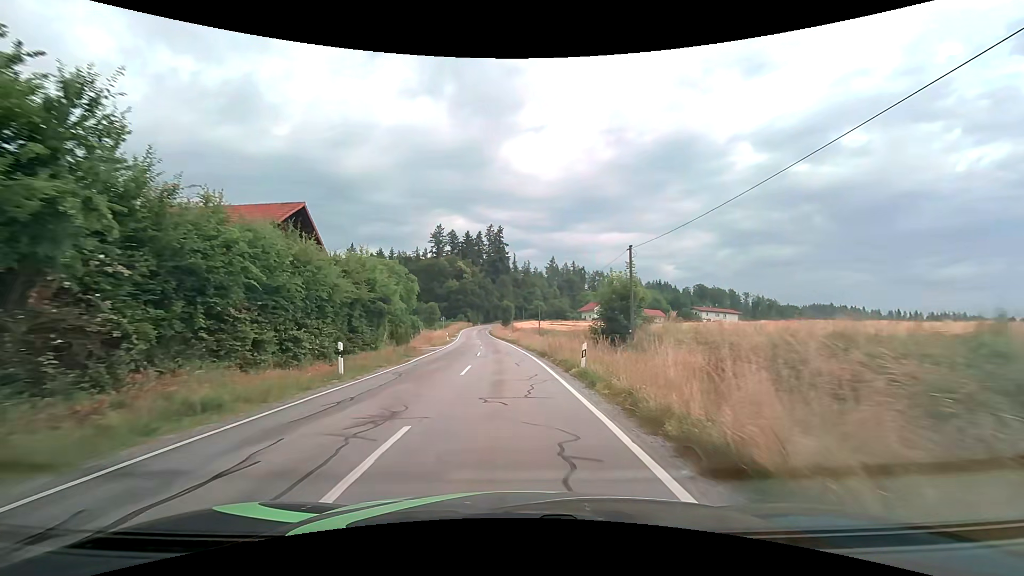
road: tertiary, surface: asphalt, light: Day
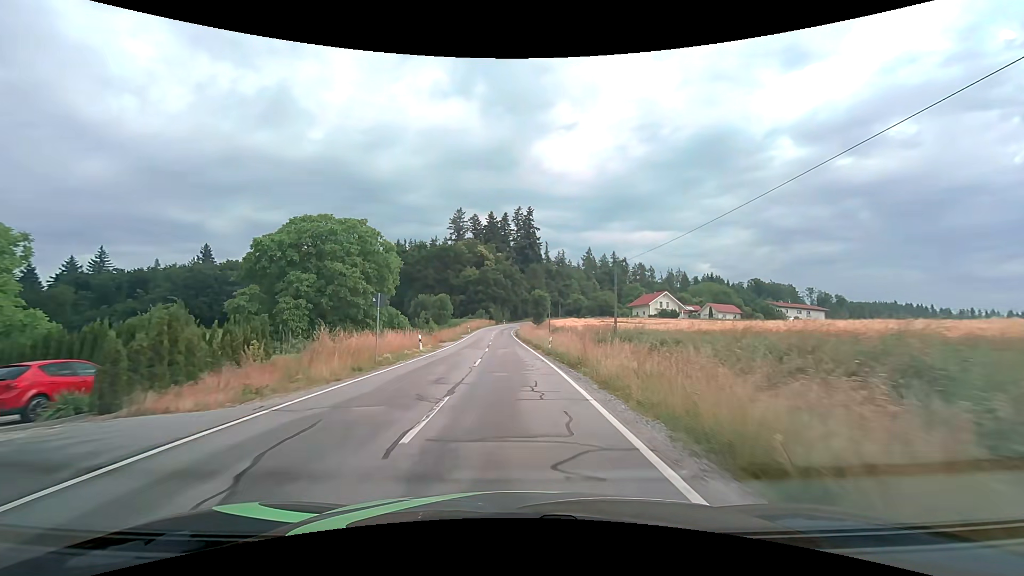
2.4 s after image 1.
(-1.1, +33.4) m; -4°
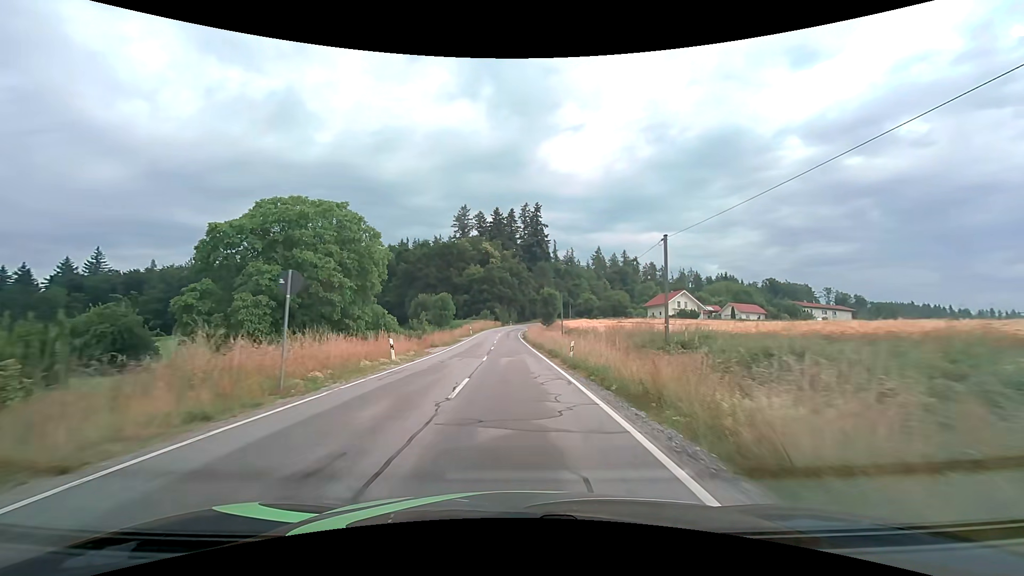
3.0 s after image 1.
(-0.1, +8.5) m; -1°
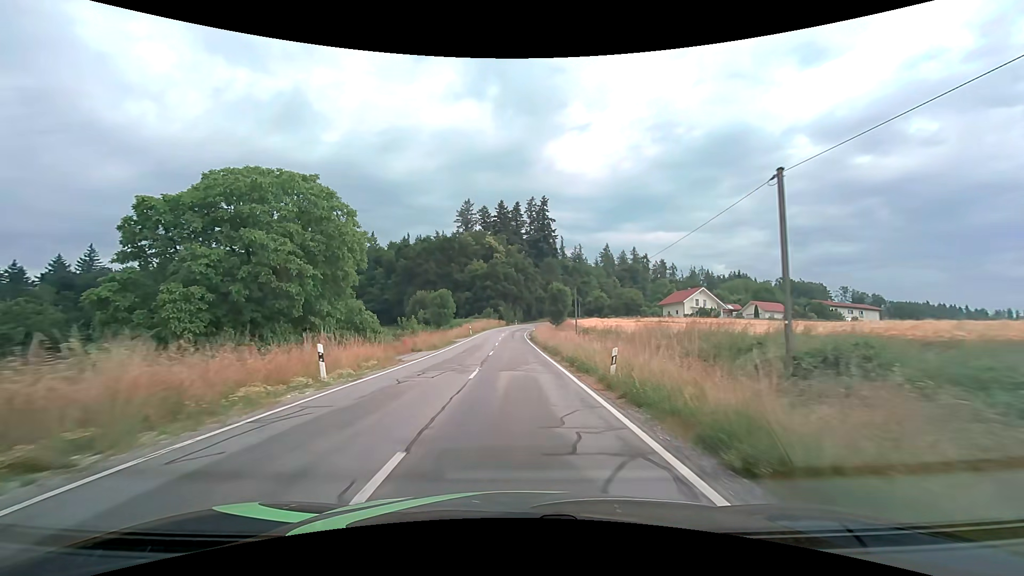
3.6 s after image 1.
(-0.1, +8.5) m; -1°
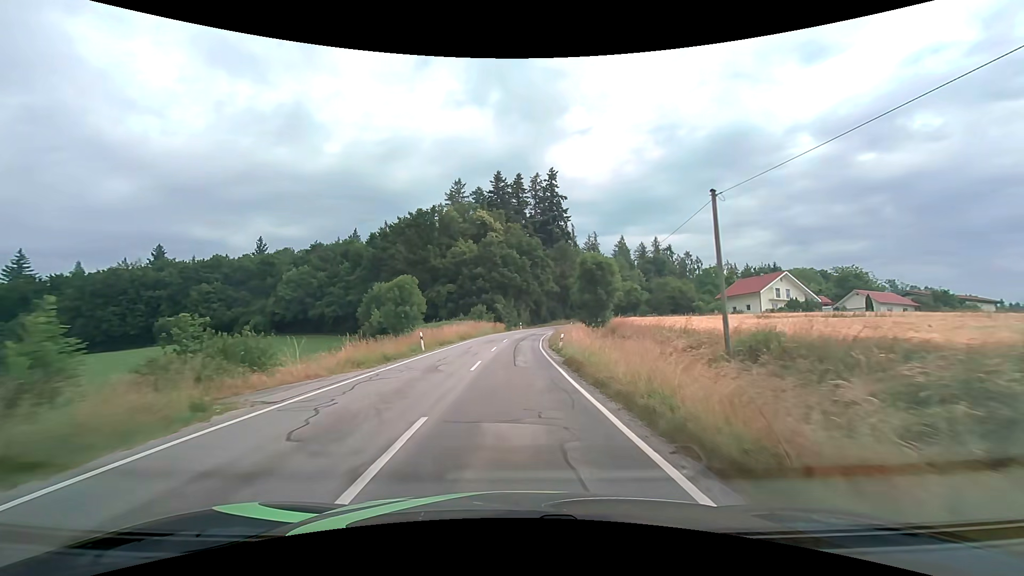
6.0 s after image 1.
(-0.3, +34.3) m; 0°
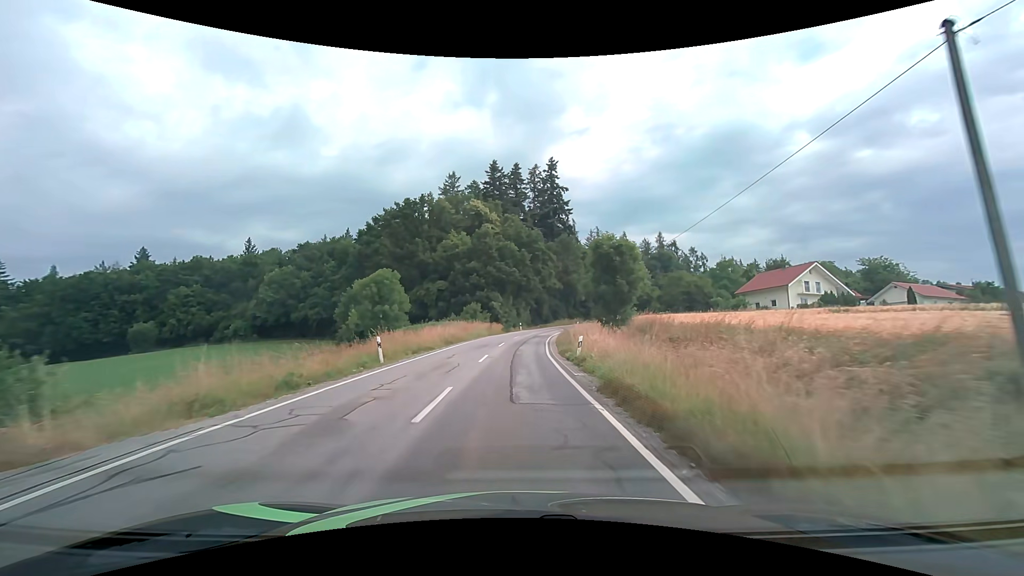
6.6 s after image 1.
(0.0, +8.6) m; 0°
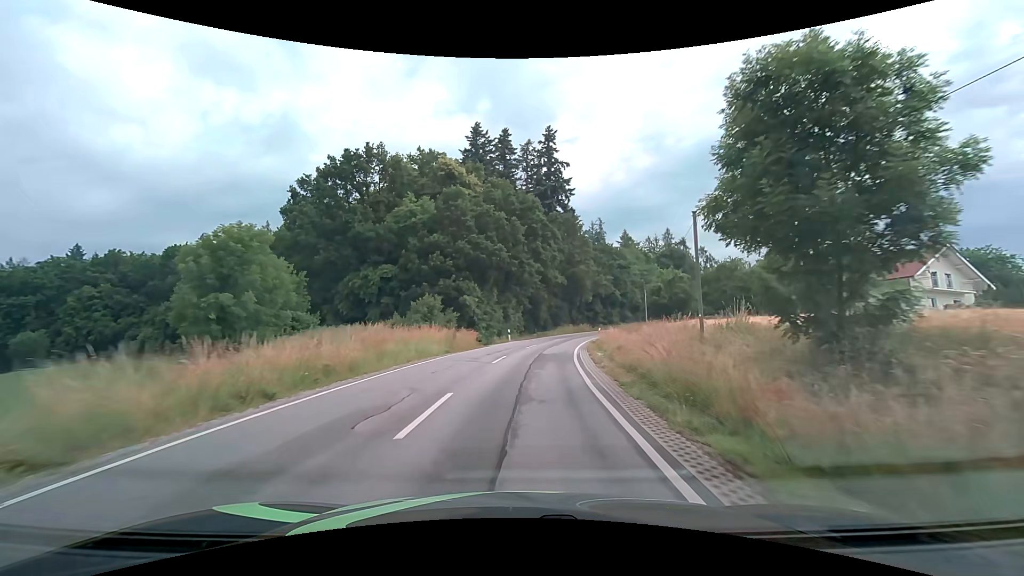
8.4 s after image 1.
(0.0, +24.7) m; +1°
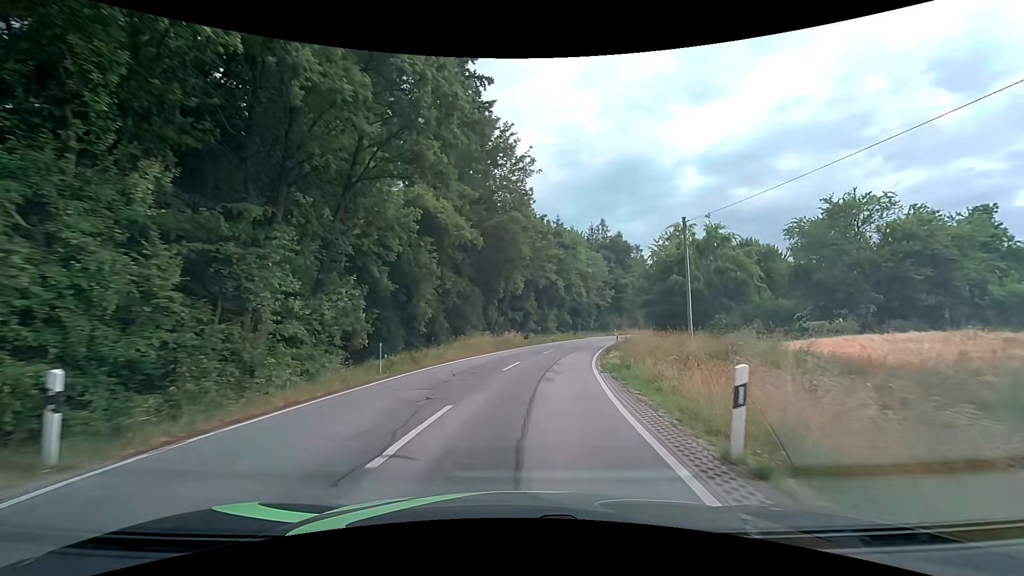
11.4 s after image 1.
(+3.2, +37.4) m; +10°
(0, +10) (+1, +20) (+3, +30) (+5, +40) (+8, +49) (+11, +59) (+14, +68) (+17, +78) (+21, +87) (+25, +96) m
